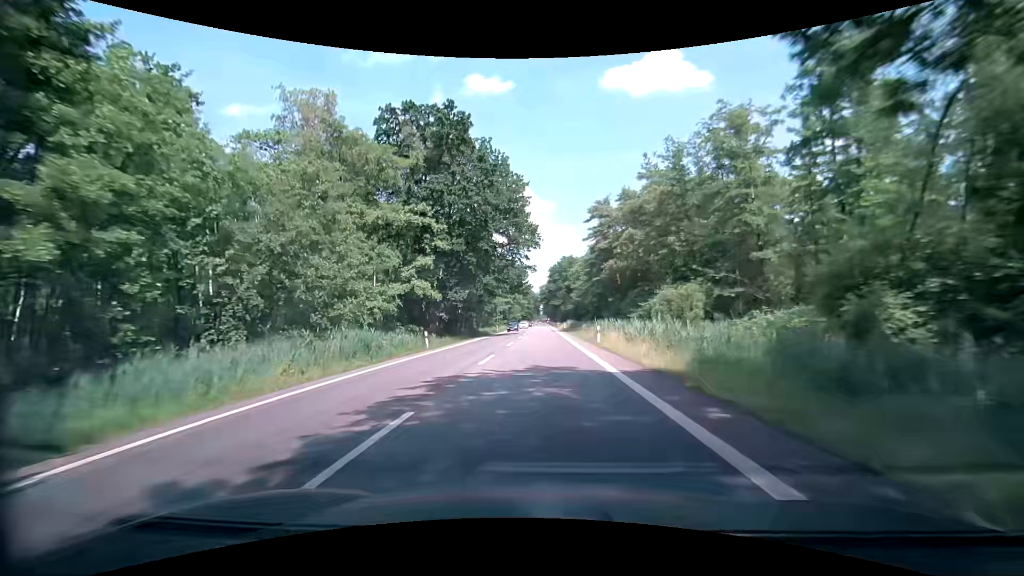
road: secondary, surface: asphalt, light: Day
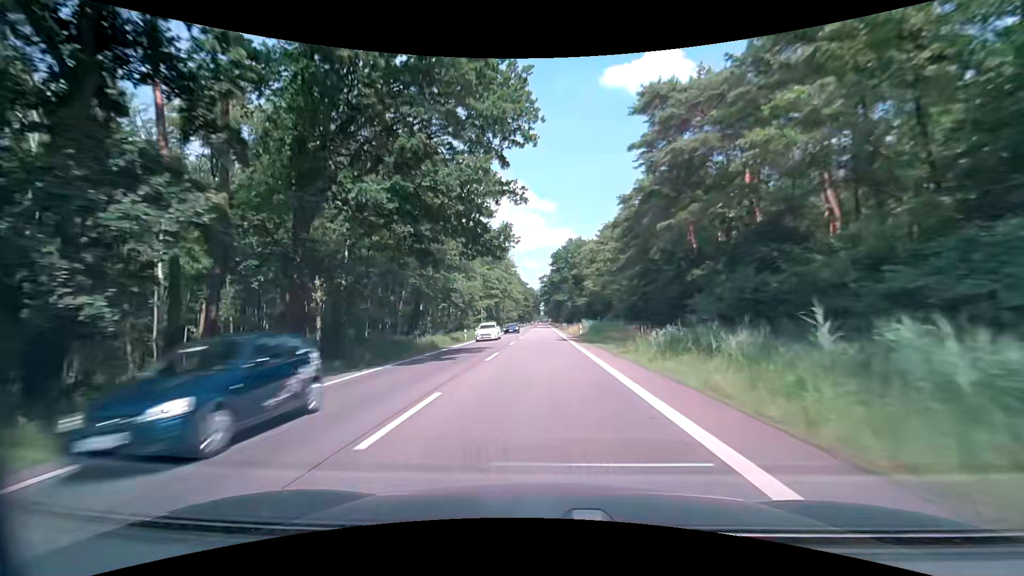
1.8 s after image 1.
(+0.2, +34.5) m; 0°
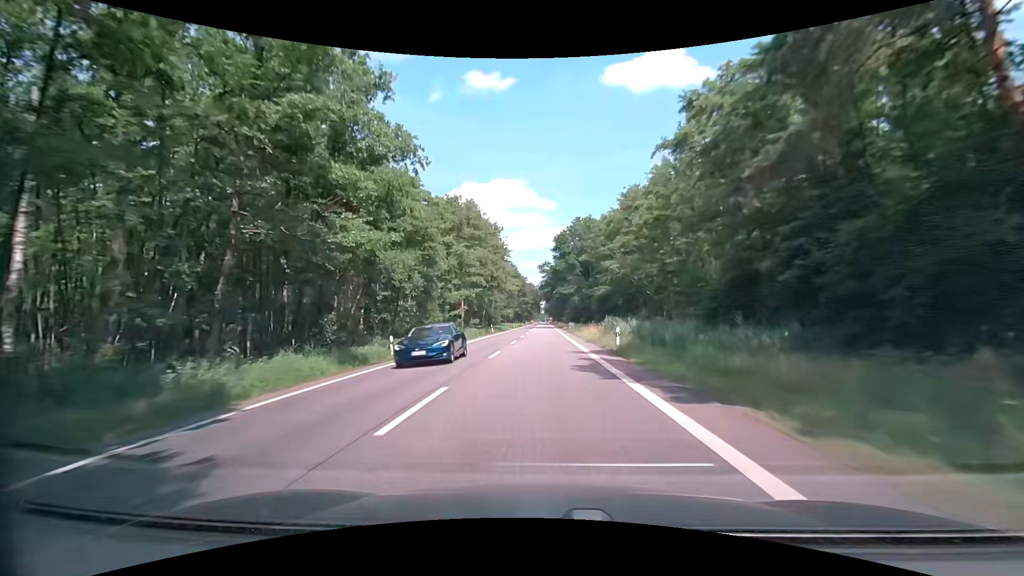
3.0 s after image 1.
(+0.1, +23.9) m; 0°
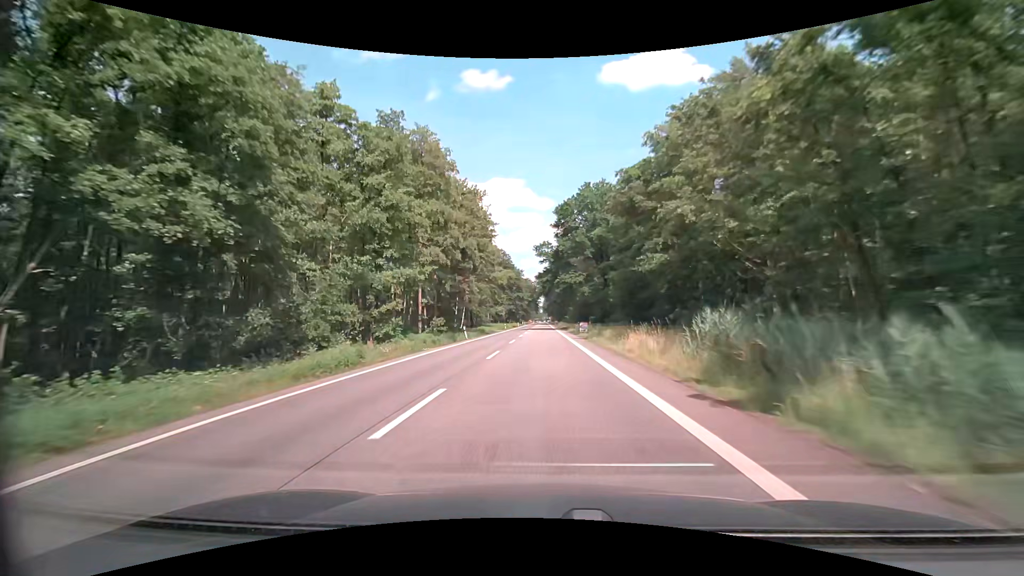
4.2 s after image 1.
(+0.1, +24.5) m; 0°
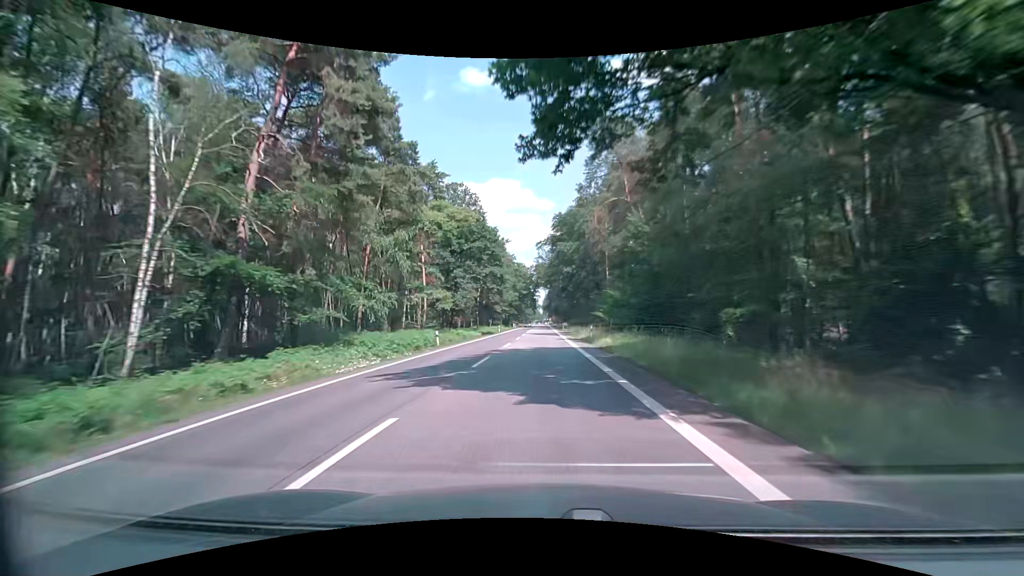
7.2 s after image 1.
(+0.2, +63.7) m; +1°
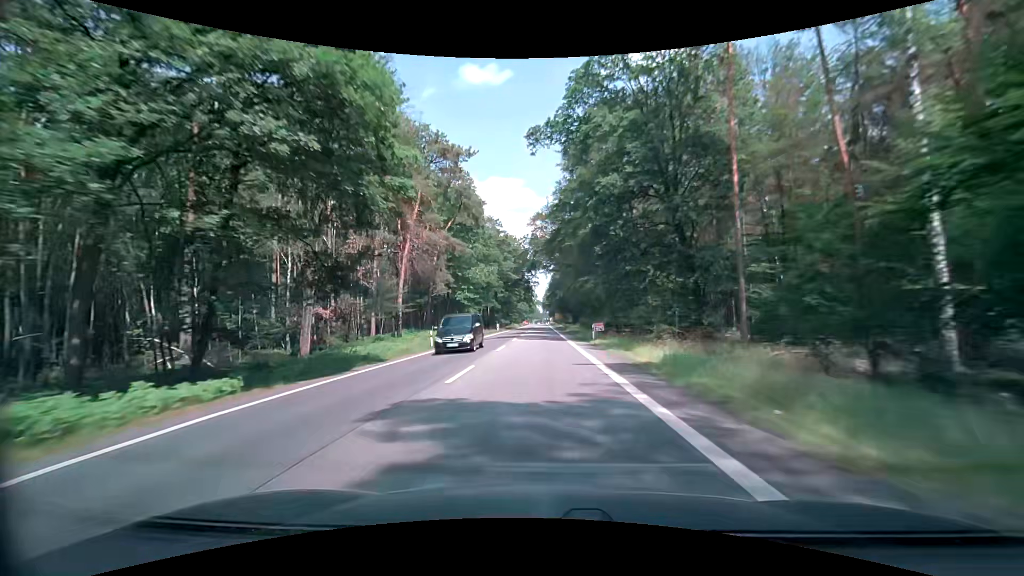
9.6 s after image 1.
(-1.0, +52.5) m; -1°
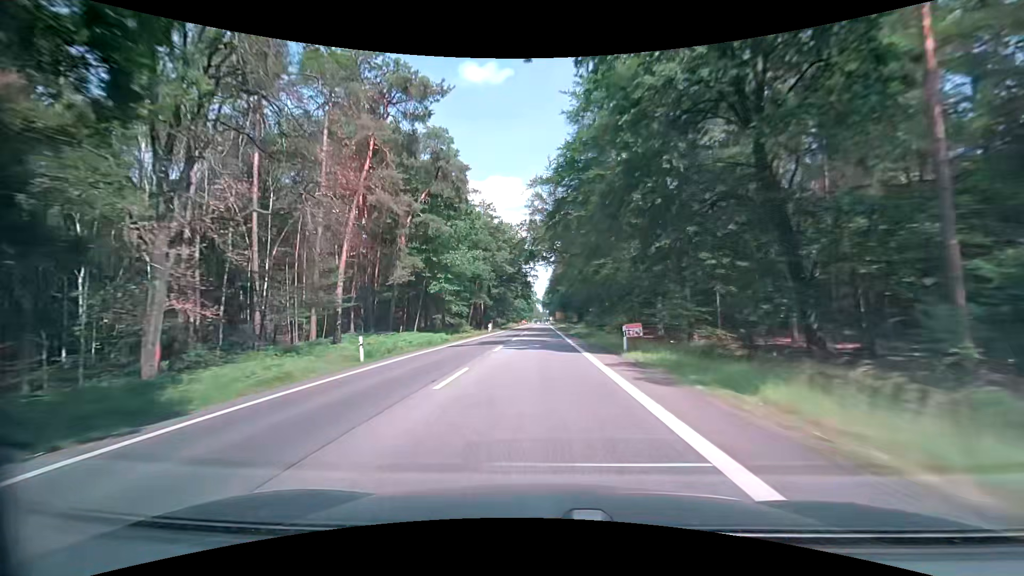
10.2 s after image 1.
(-0.1, +13.3) m; 0°
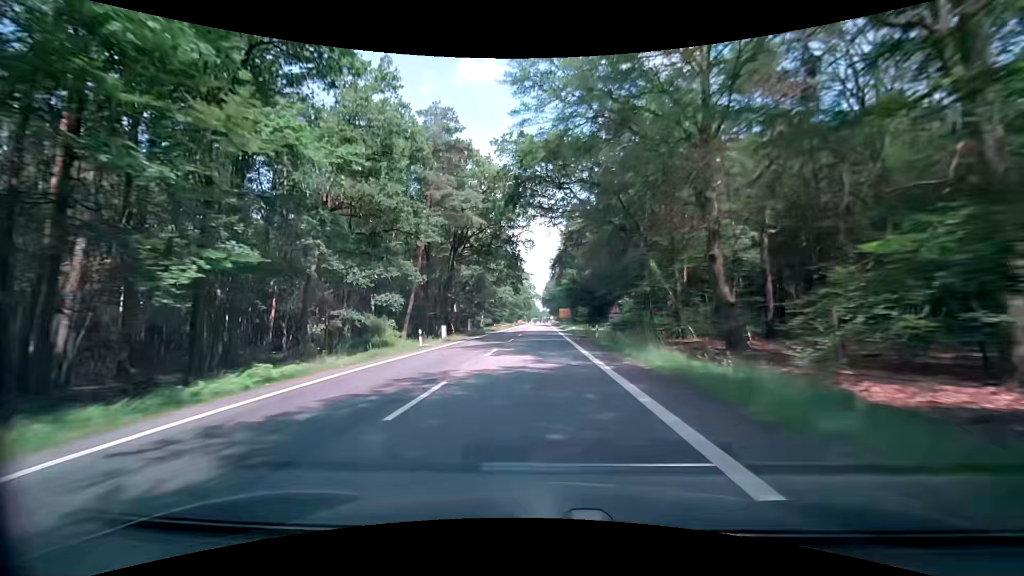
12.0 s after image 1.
(-0.1, +39.6) m; 0°
(0, +10) (0, +20) (0, +30) (-1, +40) (-1, +50) (-1, +60) (-1, +70) (-1, +80) (-1, +90) (-1, +100) m
